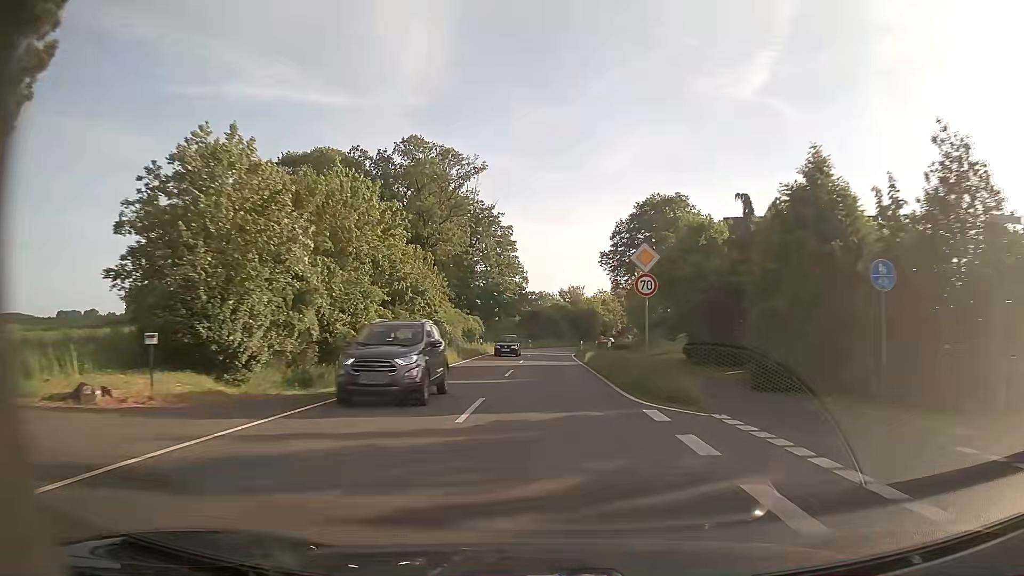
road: tertiary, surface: asphalt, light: Day
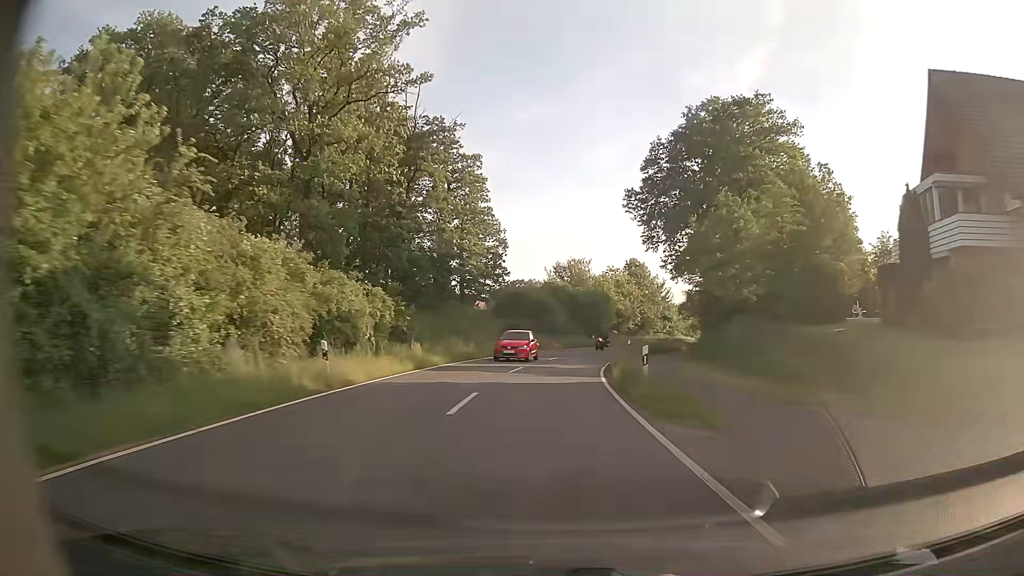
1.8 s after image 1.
(-0.1, +35.4) m; 0°
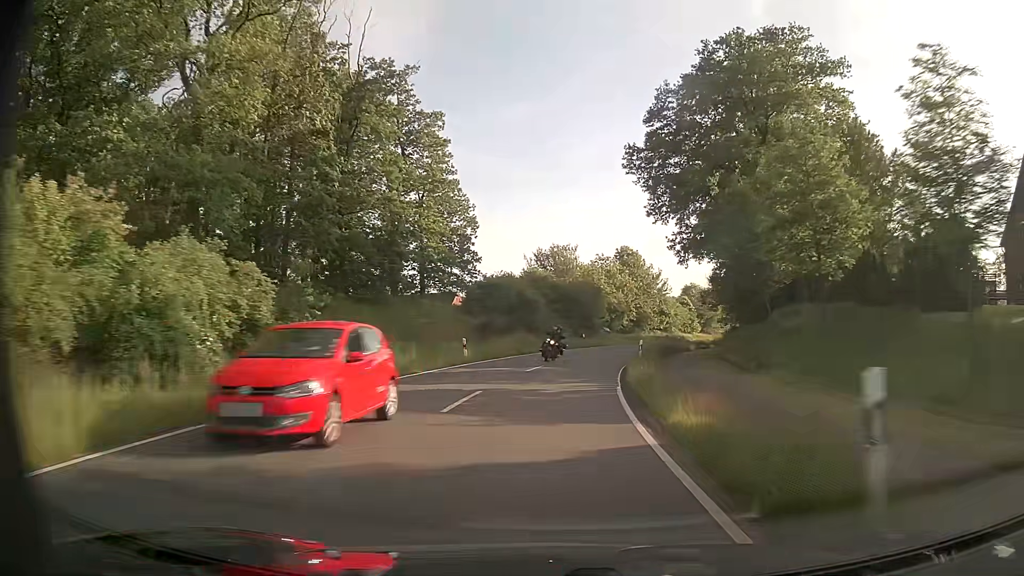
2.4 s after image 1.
(+0.2, +11.7) m; +2°
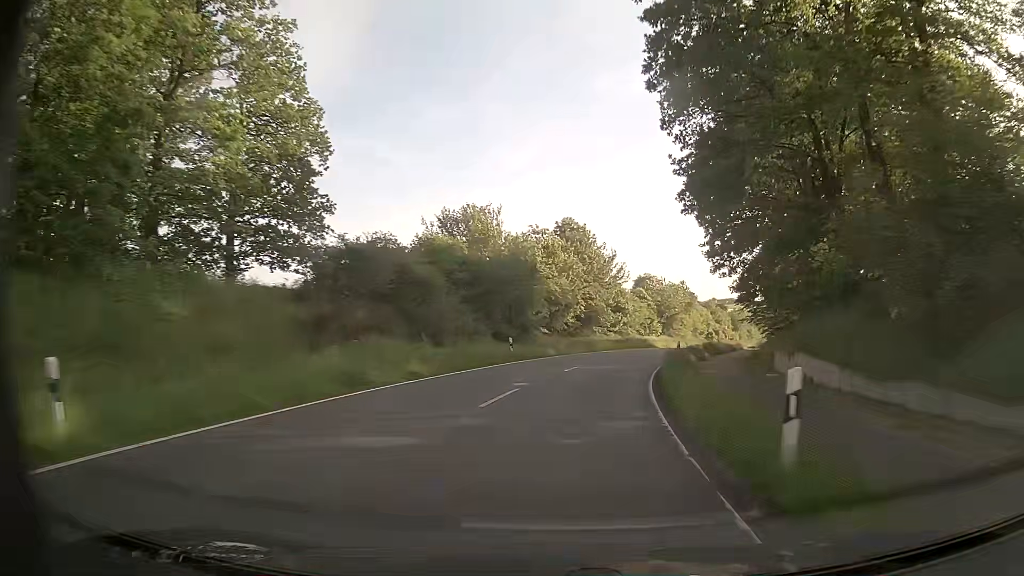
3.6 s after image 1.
(+1.0, +23.0) m; +6°
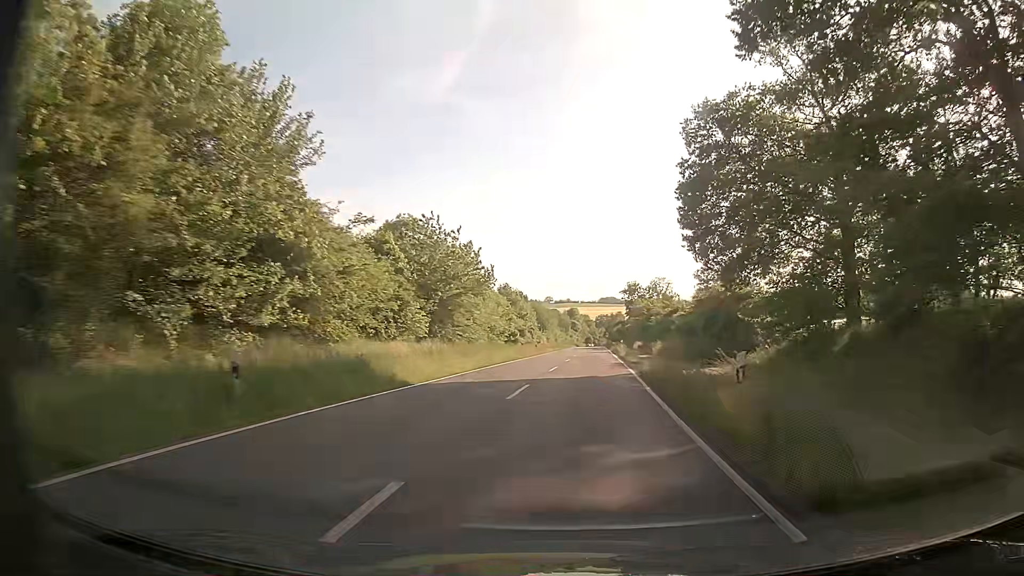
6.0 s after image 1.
(+7.3, +45.3) m; +18°
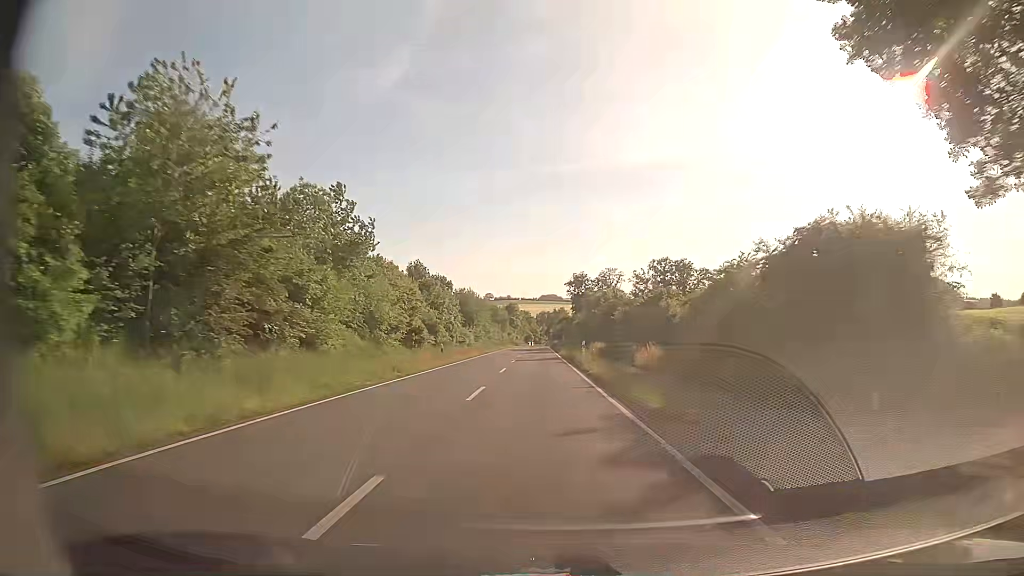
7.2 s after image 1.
(+1.5, +23.6) m; +6°
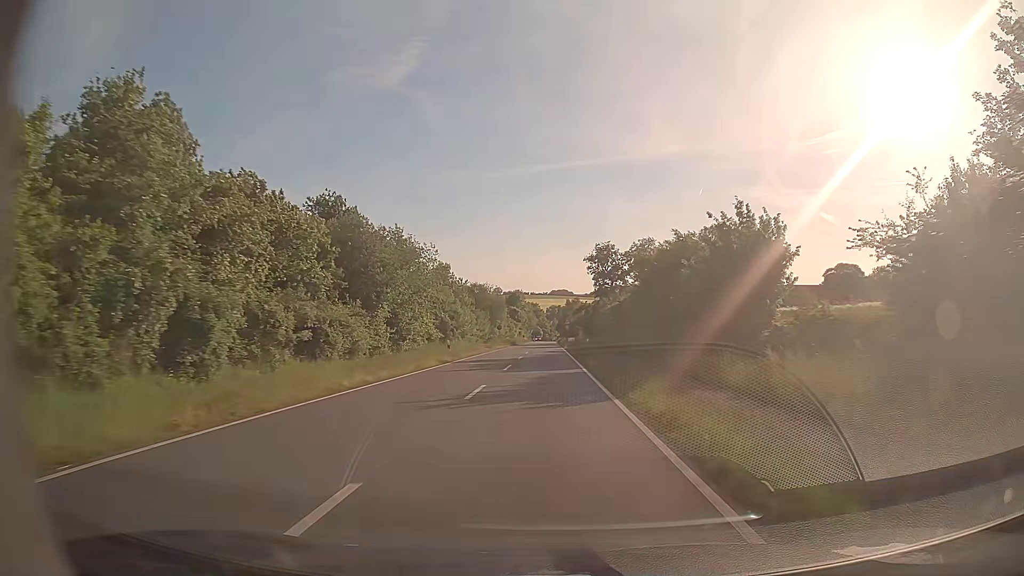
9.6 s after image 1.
(-1.0, +48.8) m; -2°
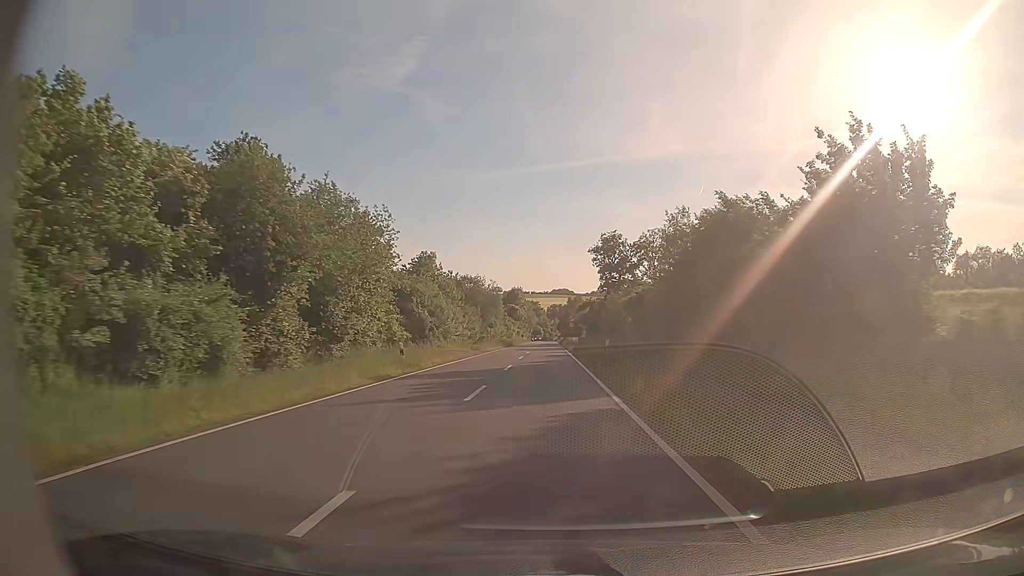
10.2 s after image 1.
(0.0, +12.3) m; 0°
(0, +10) (0, +20) (0, +30) (0, +40) (0, +50) (0, +60) (0, +70) (0, +80) (0, +90) (0, +100) m
